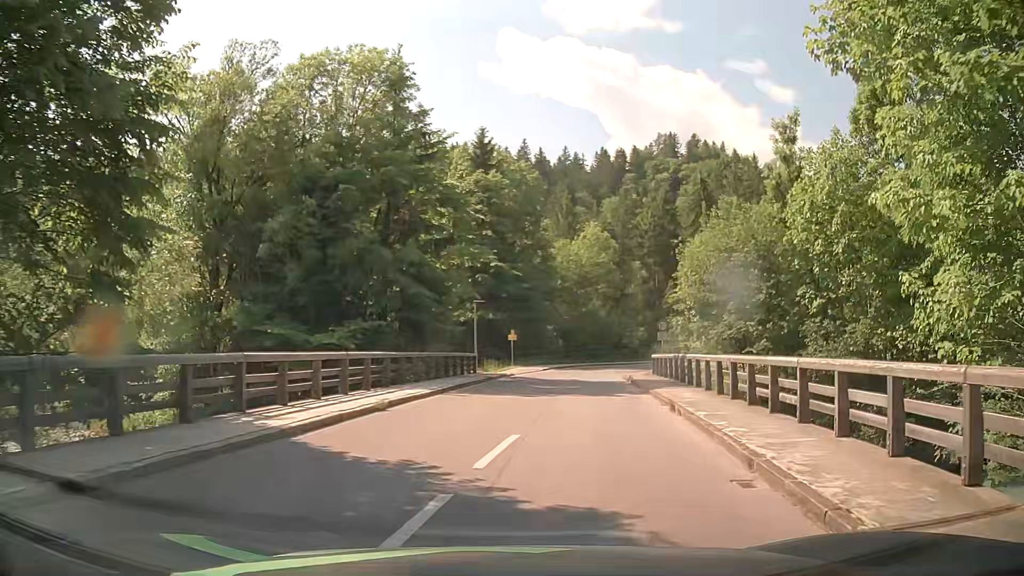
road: tertiary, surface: asphalt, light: Day
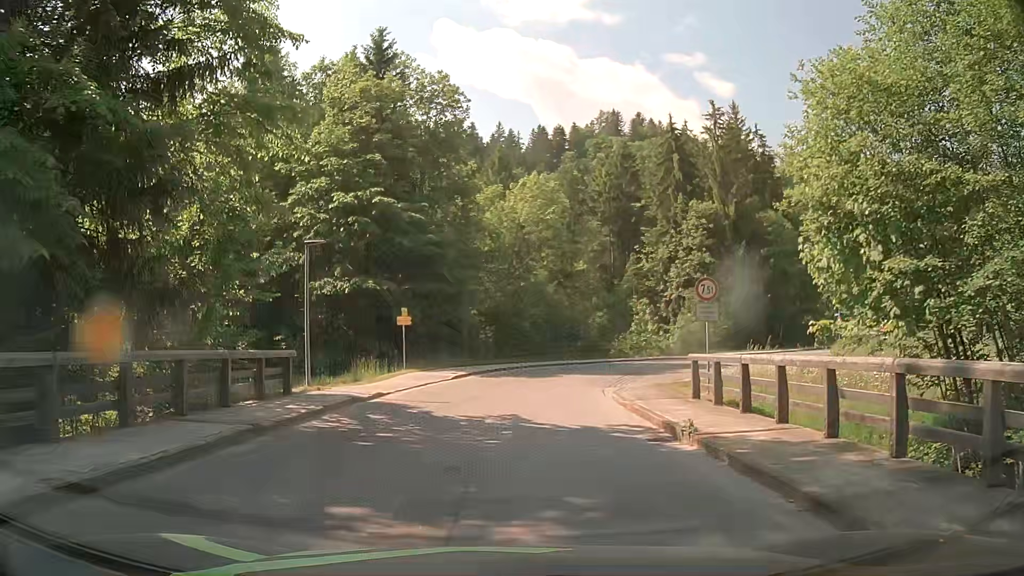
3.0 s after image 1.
(+1.7, +19.8) m; +6°
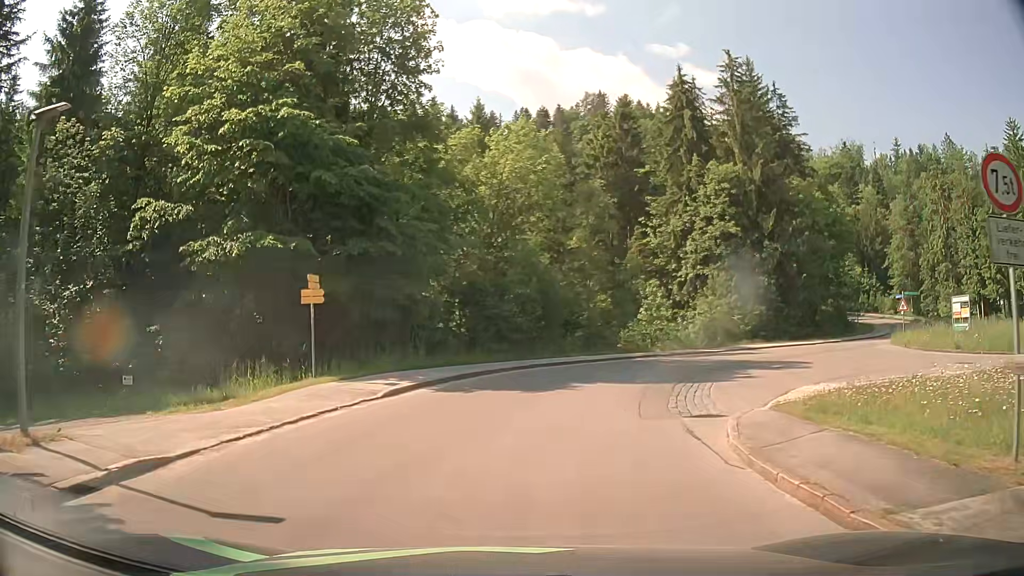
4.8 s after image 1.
(+0.1, +11.4) m; +2°
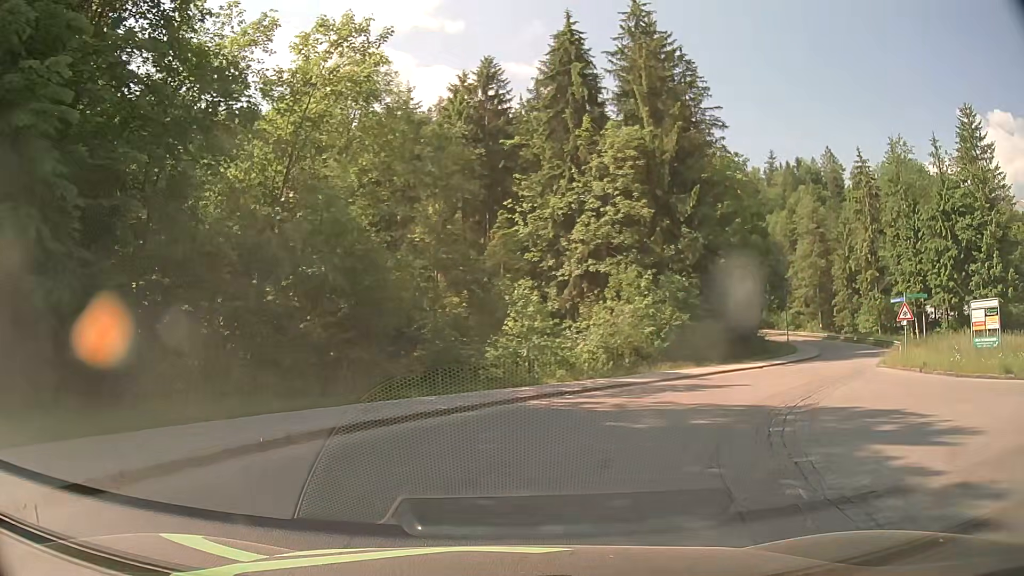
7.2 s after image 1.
(+1.0, +14.6) m; +13°
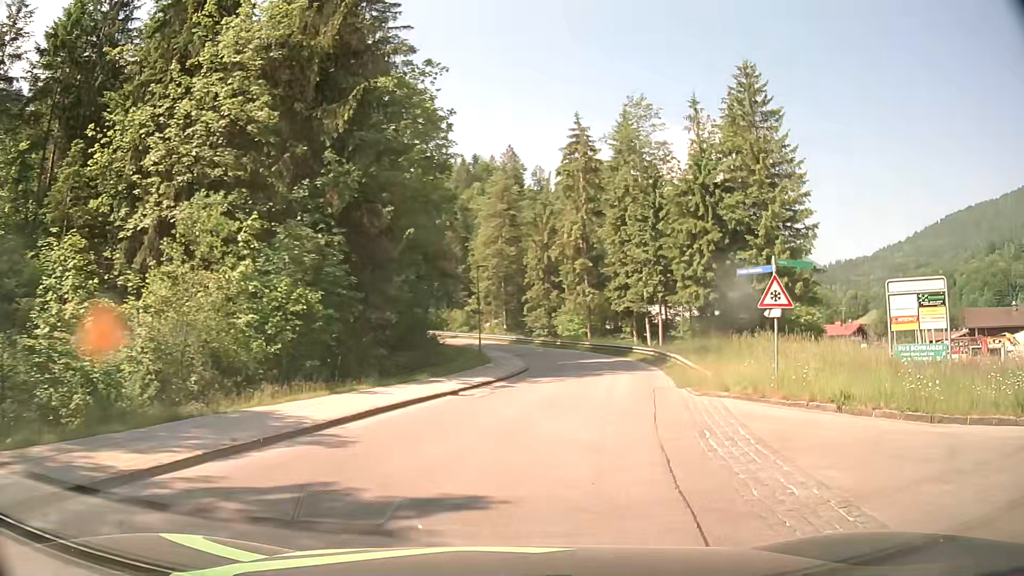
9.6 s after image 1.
(+4.0, +15.3) m; +29°
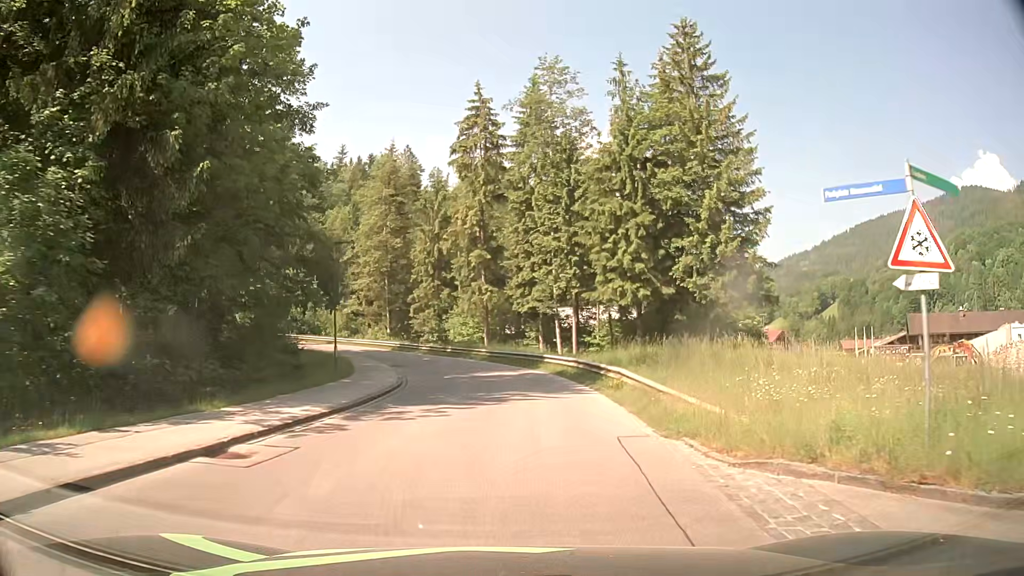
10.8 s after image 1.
(+0.9, +9.3) m; +9°
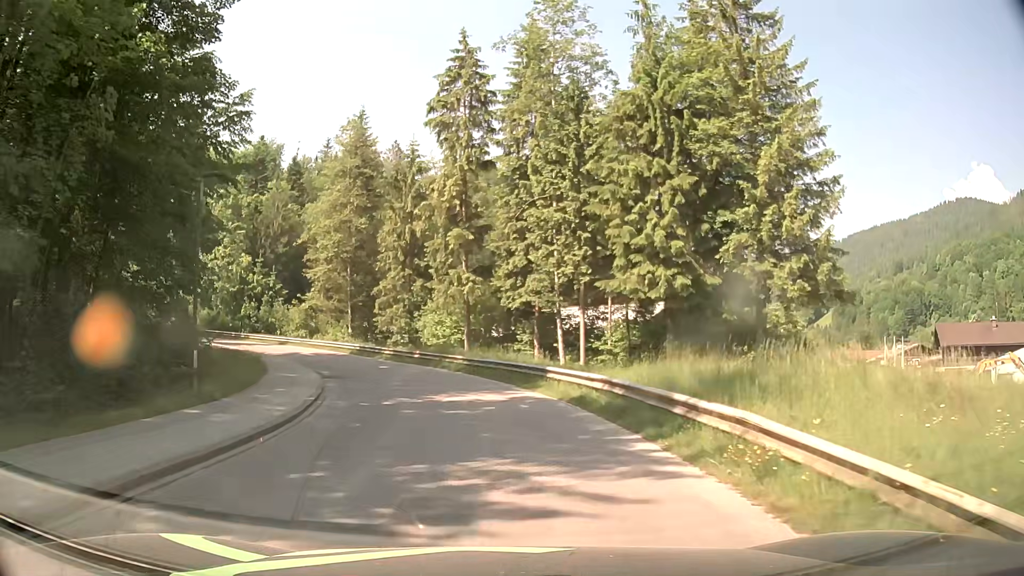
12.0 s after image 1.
(+0.1, +10.5) m; +1°
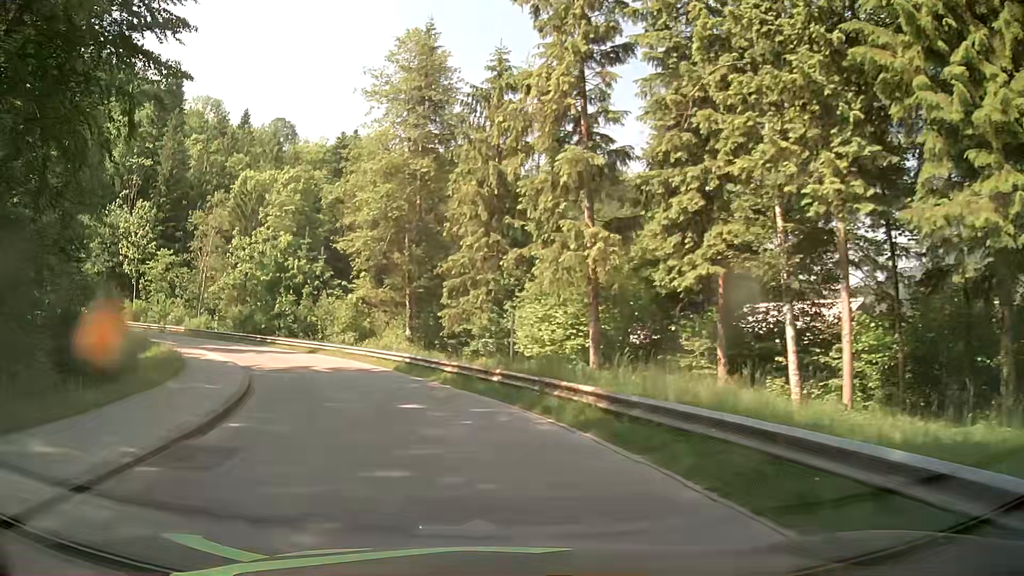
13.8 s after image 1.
(-1.1, +17.2) m; -9°
(-1, +10) (-3, +20) (-8, +29) (-14, +36) (-22, +43) (-30, +48) (-40, +51) (-50, +53) (-60, +53) (-69, +51) m
